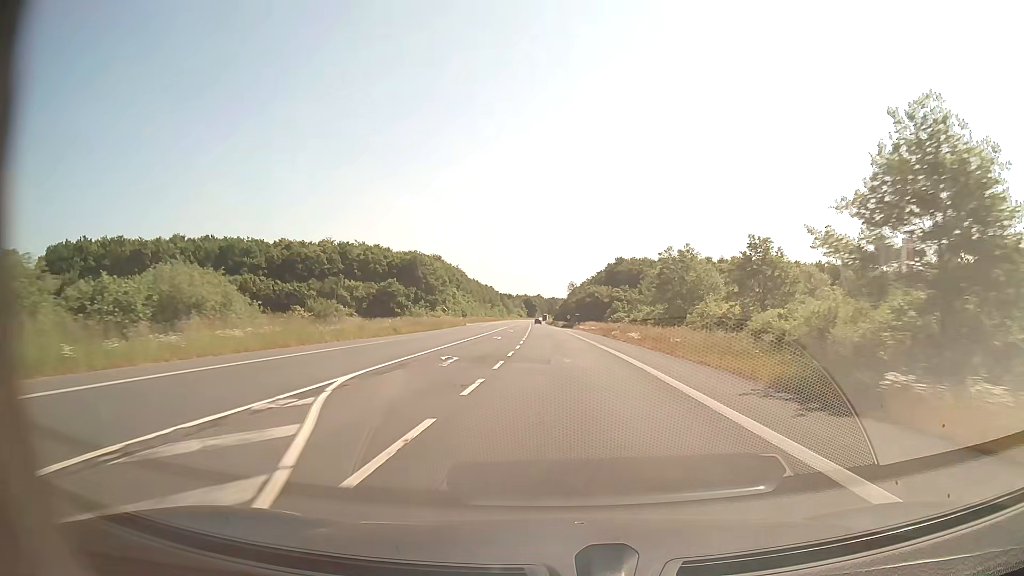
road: secondary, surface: asphalt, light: Day
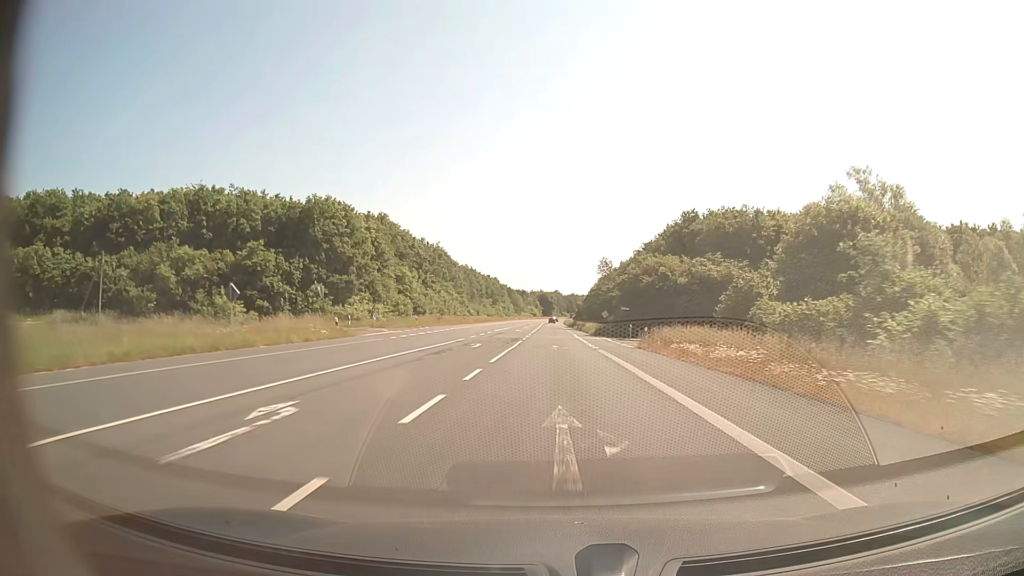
(-0.7, +63.4) m; -1°
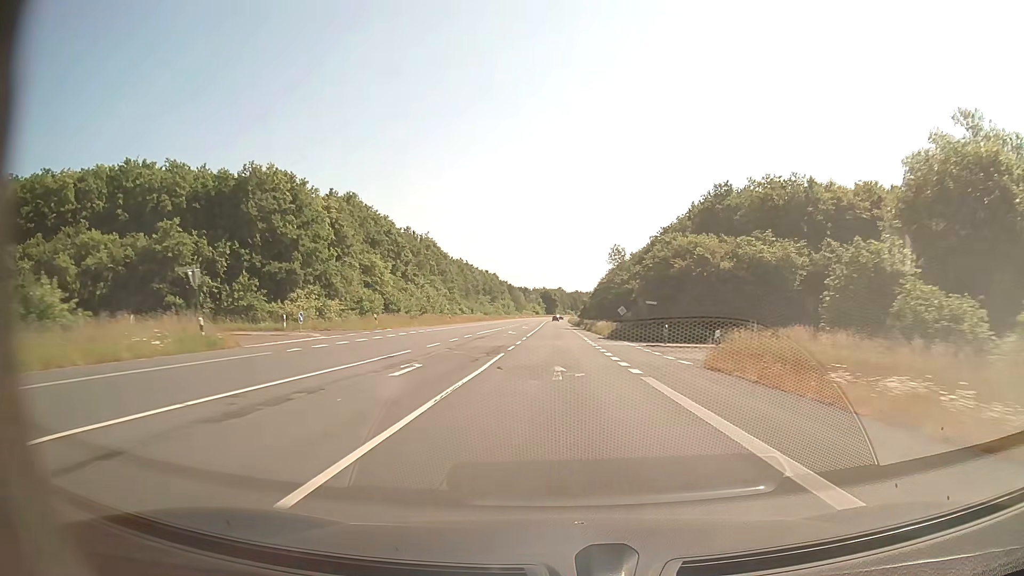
(0.0, +15.9) m; 0°
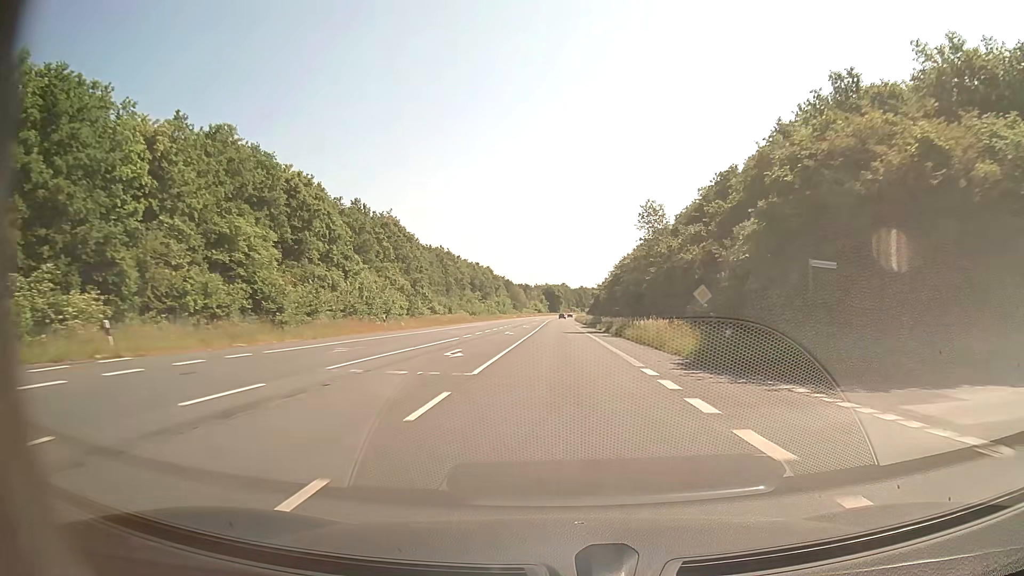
(-0.1, +31.8) m; 0°
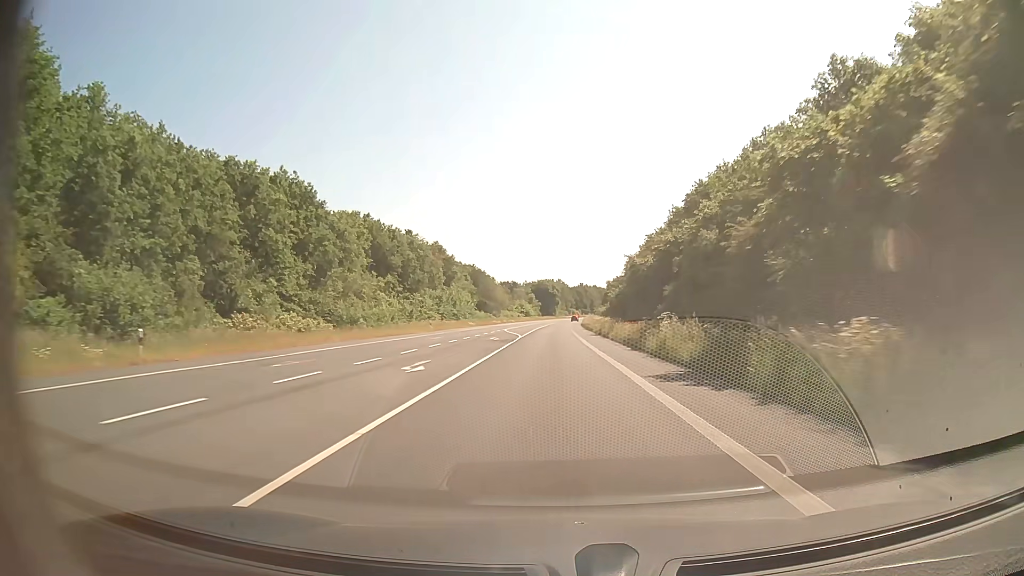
(+0.3, +79.3) m; +1°
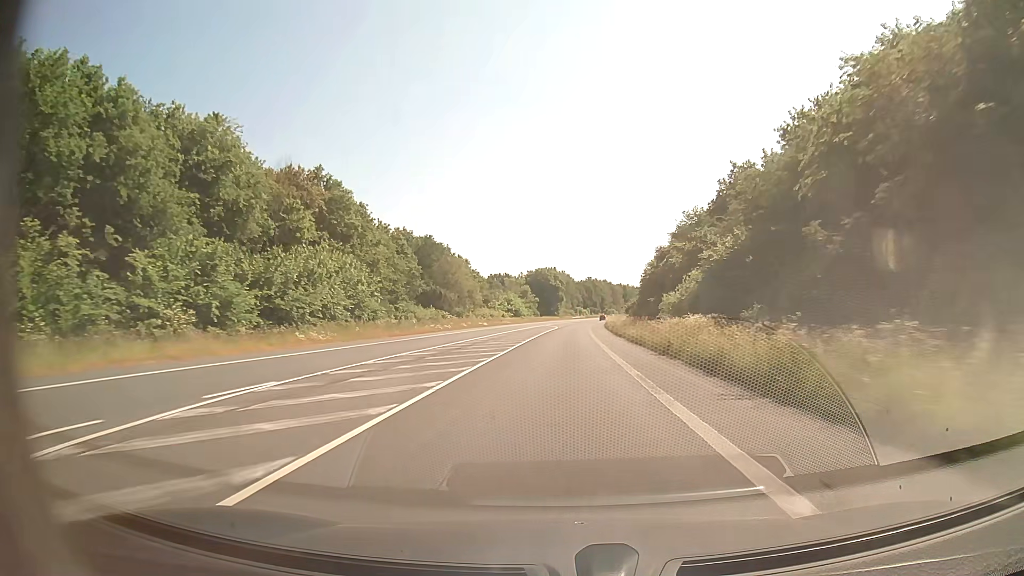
(-0.4, +63.3) m; 0°
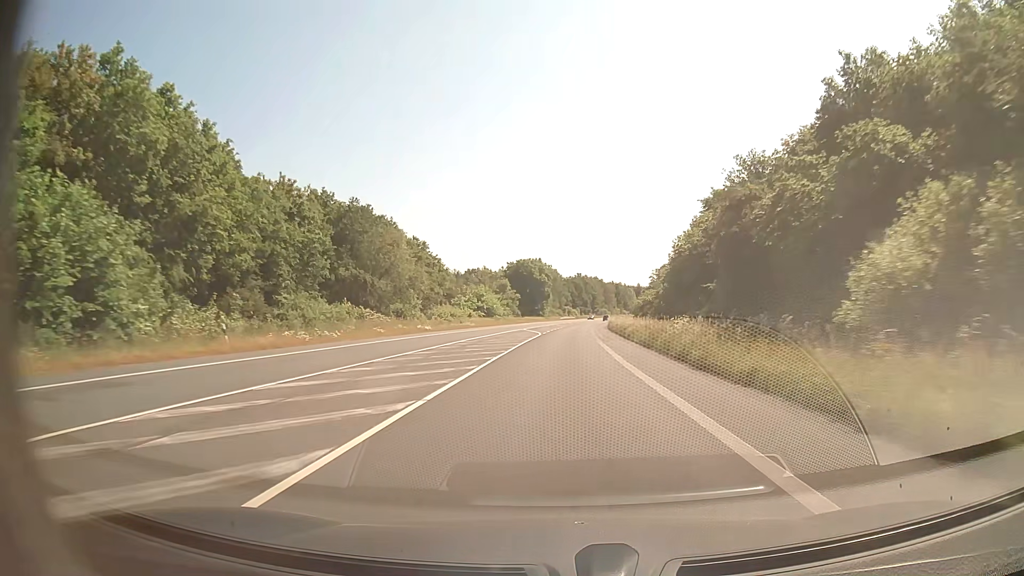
(+0.1, +31.6) m; +1°
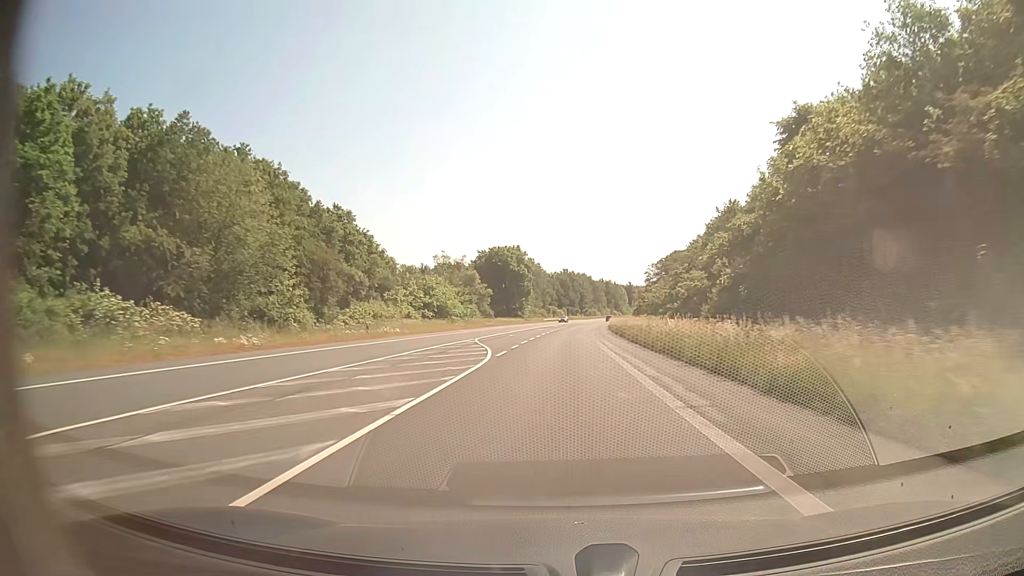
(+0.4, +31.6) m; +1°
(0, +10) (0, +20) (0, +30) (0, +40) (+1, +50) (+1, +60) (+2, +70) (+2, +80) (+3, +90) (+4, +100) m
